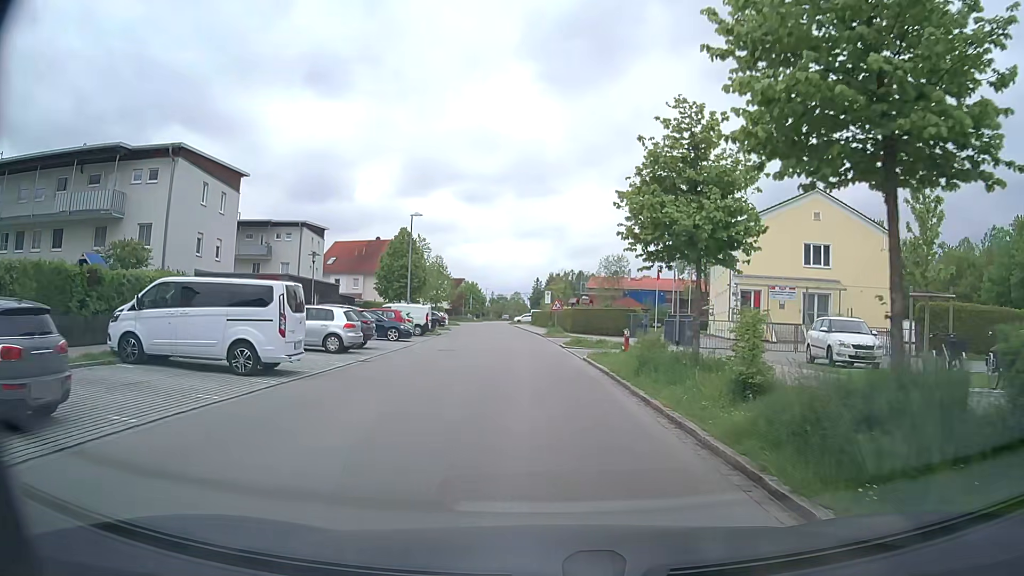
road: residential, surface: asphalt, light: Day
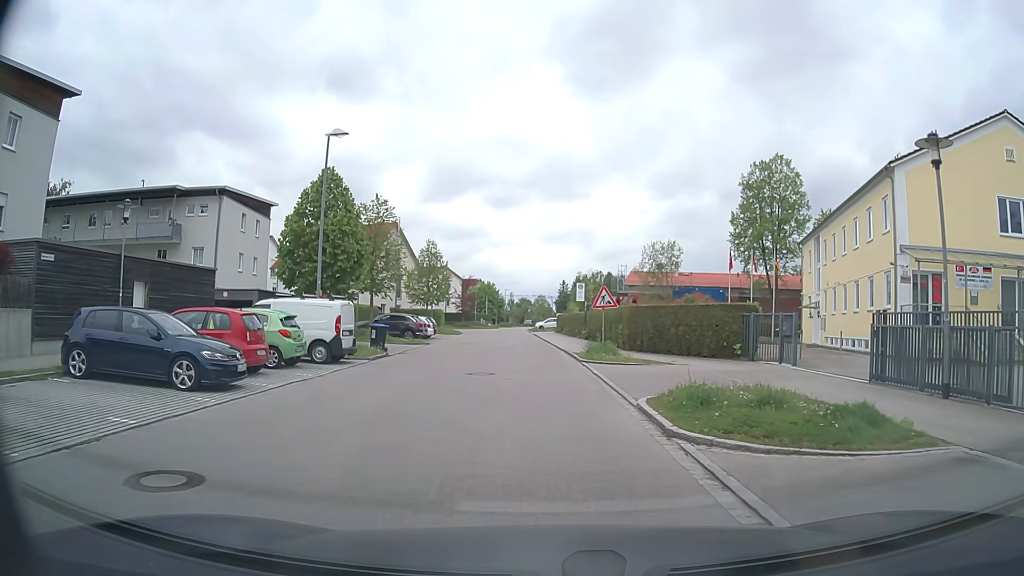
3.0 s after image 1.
(-0.5, +20.9) m; -3°
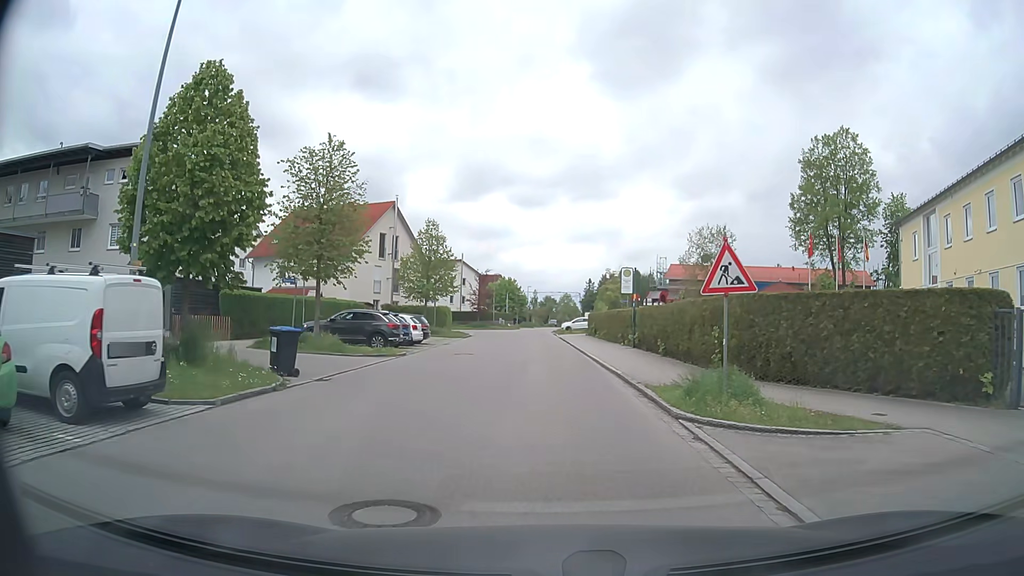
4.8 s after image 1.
(-0.3, +12.3) m; -2°
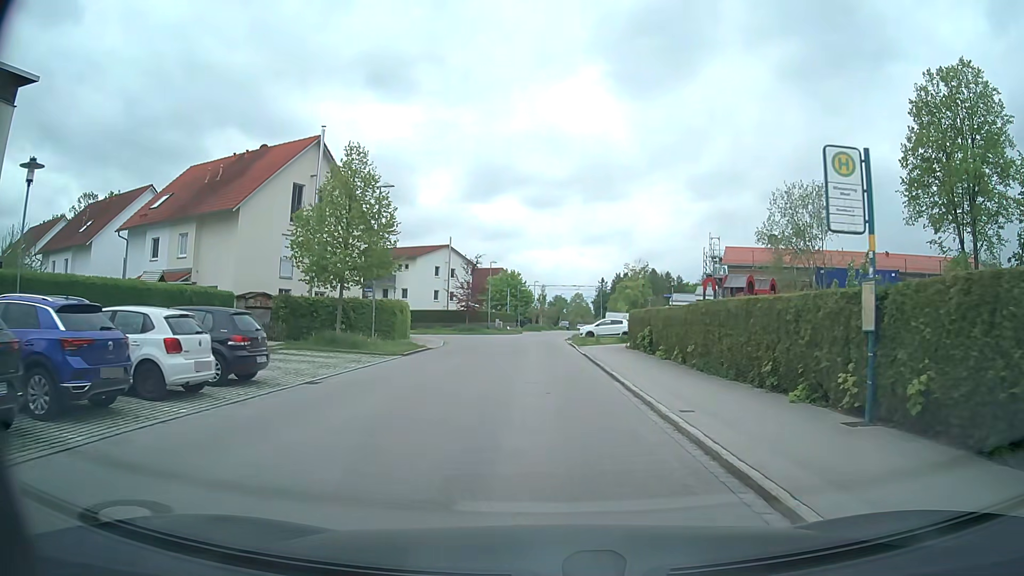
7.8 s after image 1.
(-0.1, +21.8) m; -1°
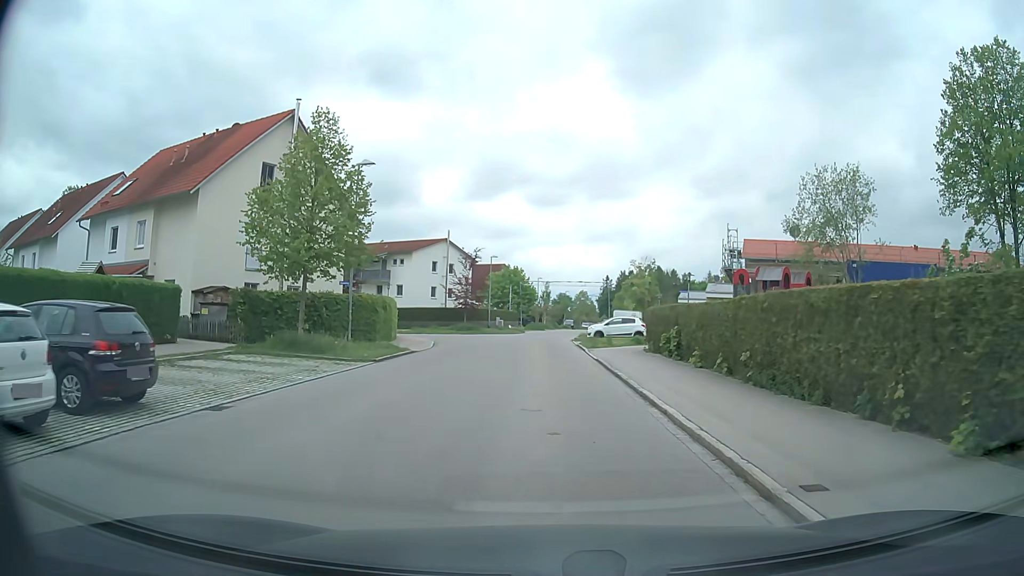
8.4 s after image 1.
(0.0, +4.6) m; 0°
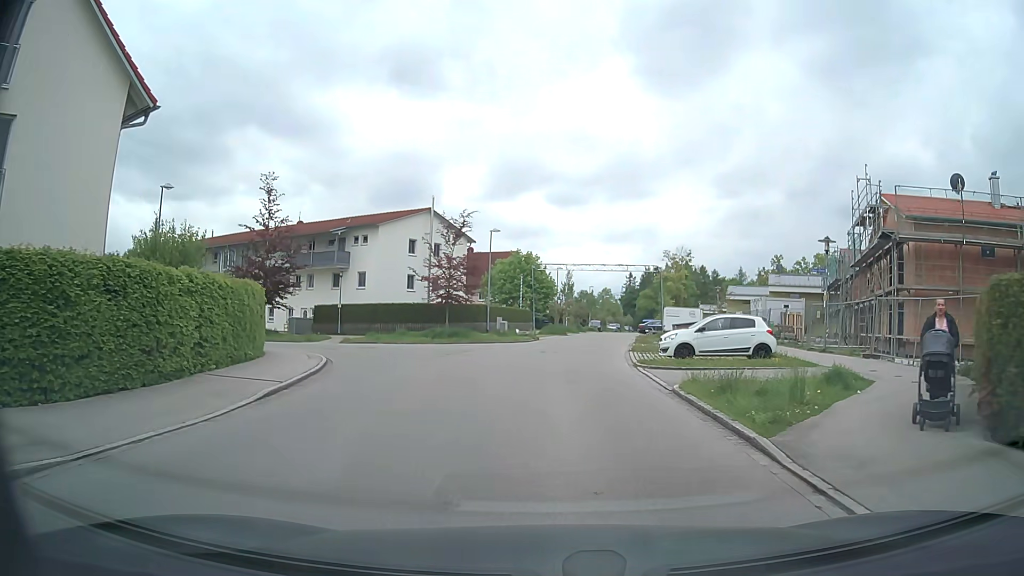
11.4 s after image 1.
(-0.3, +21.5) m; -1°
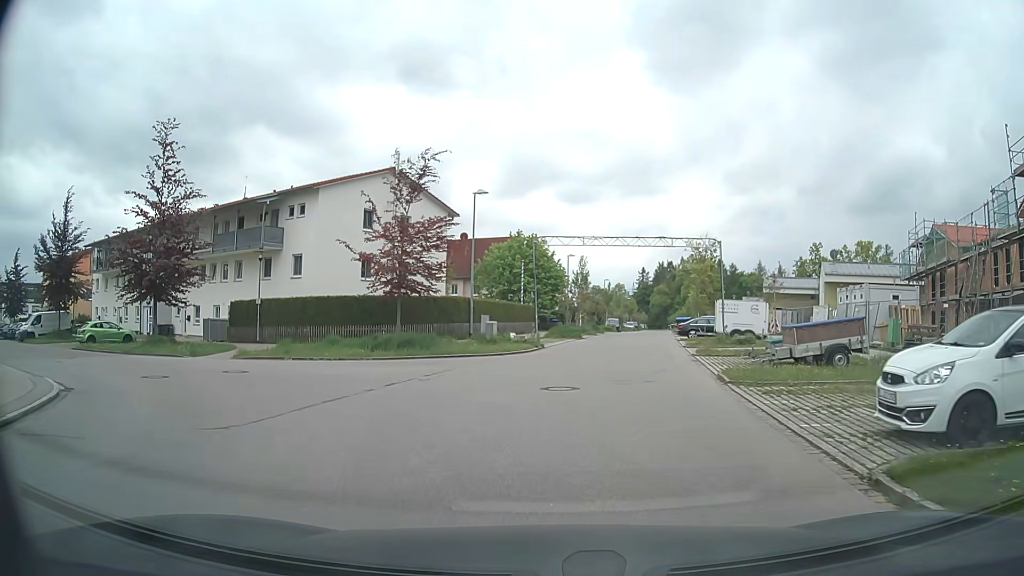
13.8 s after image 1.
(+0.1, +14.7) m; -1°
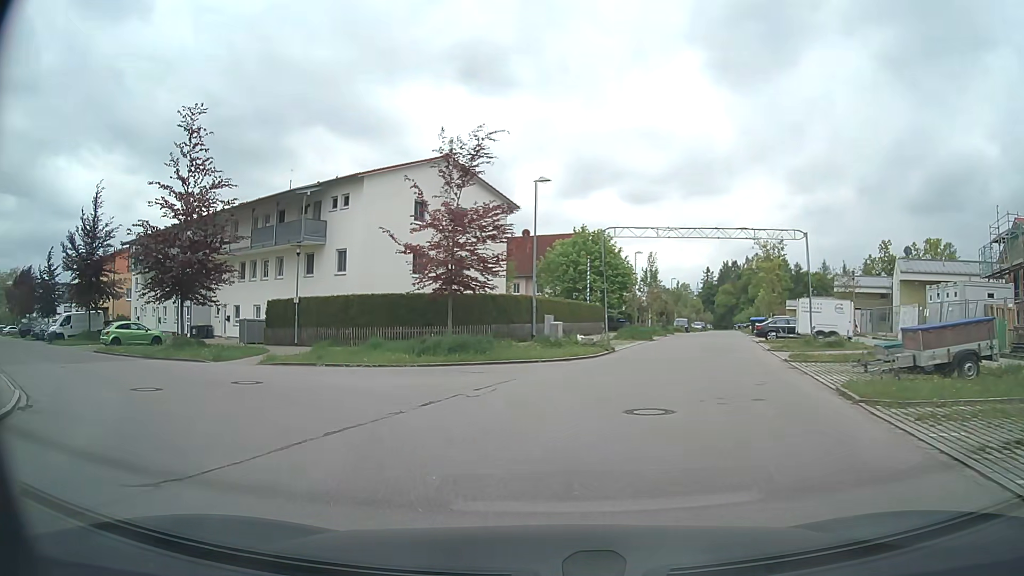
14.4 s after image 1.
(-0.1, +3.2) m; -4°
(-2, +10) (-9, +17) (-17, +23) (-25, +28) (-34, +34) (-42, +40) (-50, +46) (-58, +52) (-66, +57) (-74, +63) m
